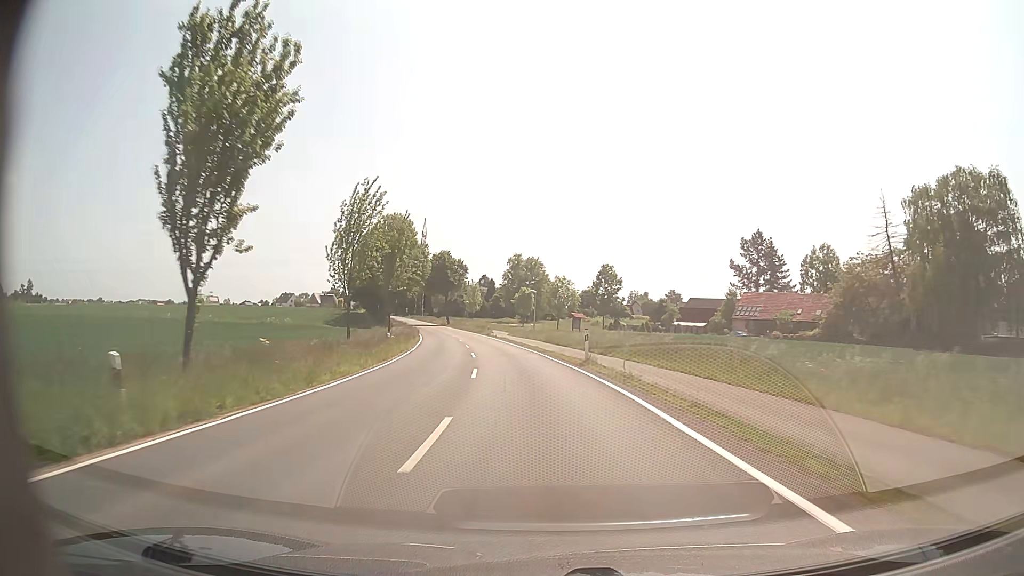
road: tertiary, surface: asphalt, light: Day
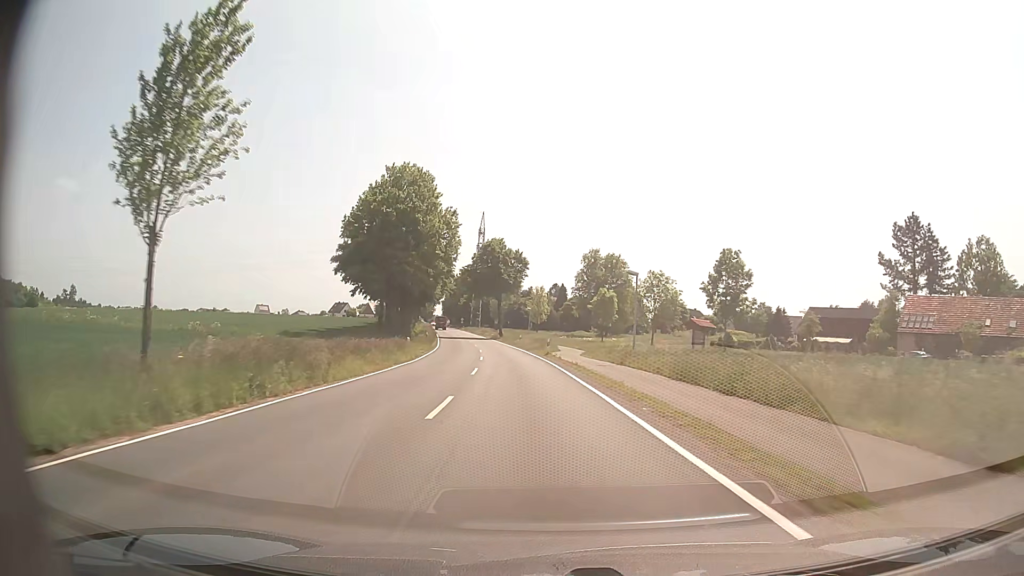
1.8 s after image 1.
(-1.8, +32.1) m; -6°
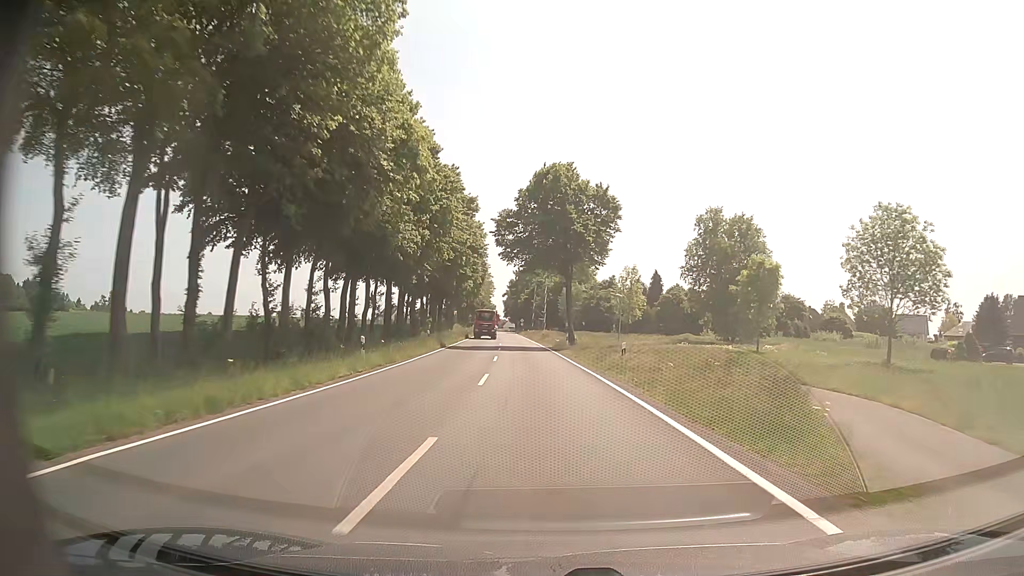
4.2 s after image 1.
(-2.4, +42.7) m; -6°
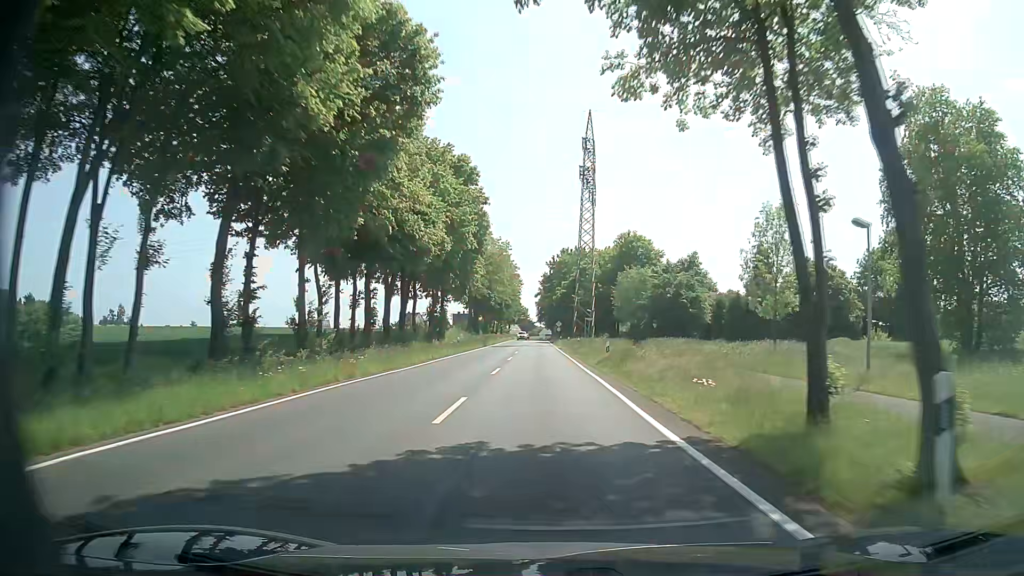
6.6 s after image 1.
(-1.3, +42.8) m; -3°
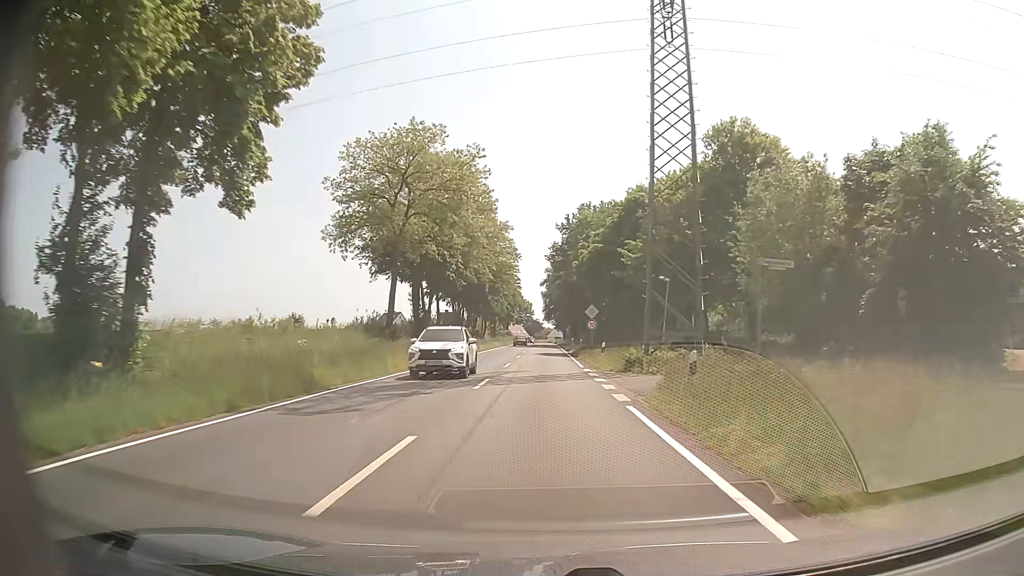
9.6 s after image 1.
(-0.4, +53.5) m; 0°
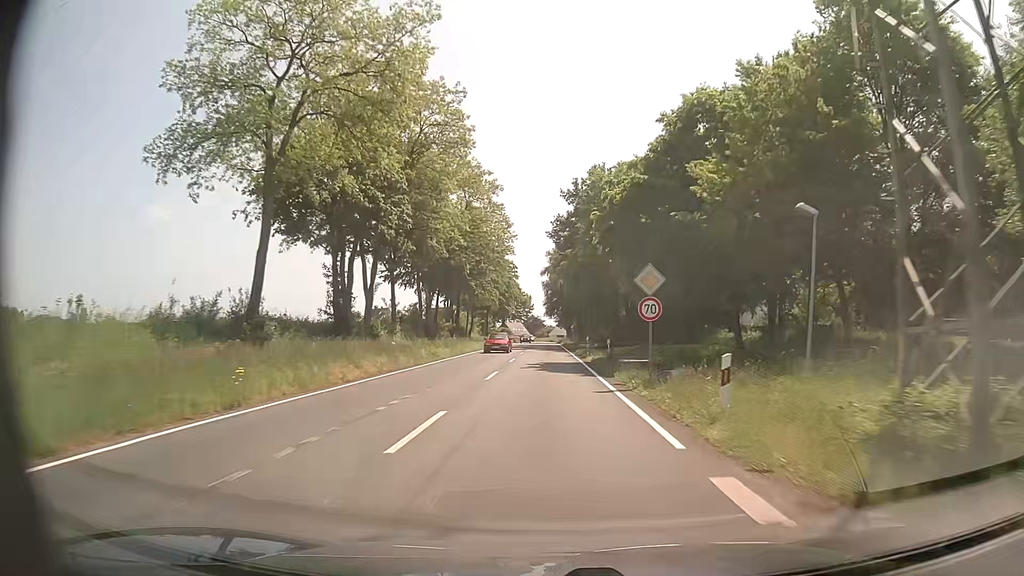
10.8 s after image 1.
(-0.1, +21.5) m; 0°
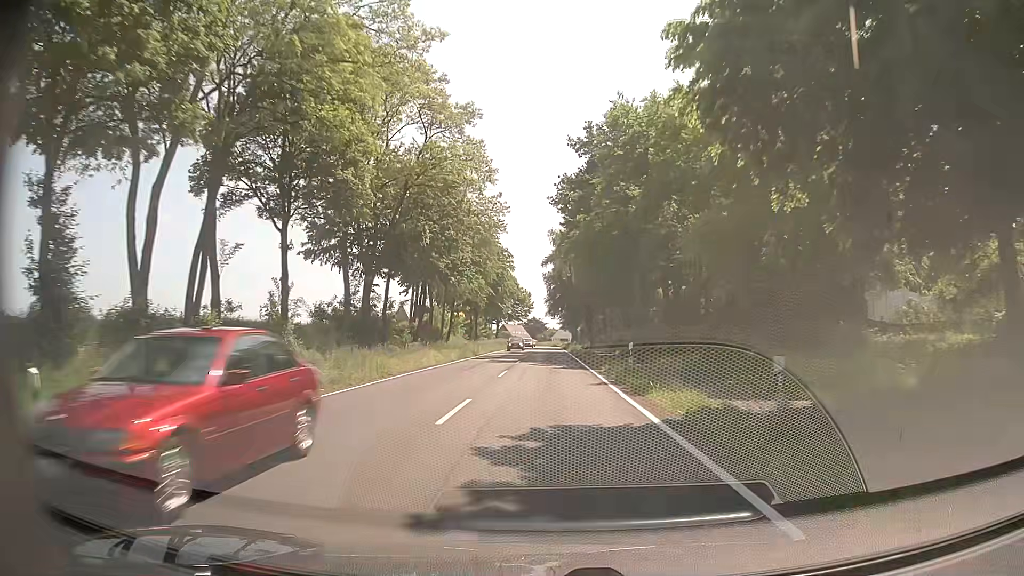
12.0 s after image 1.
(-0.1, +21.5) m; -1°
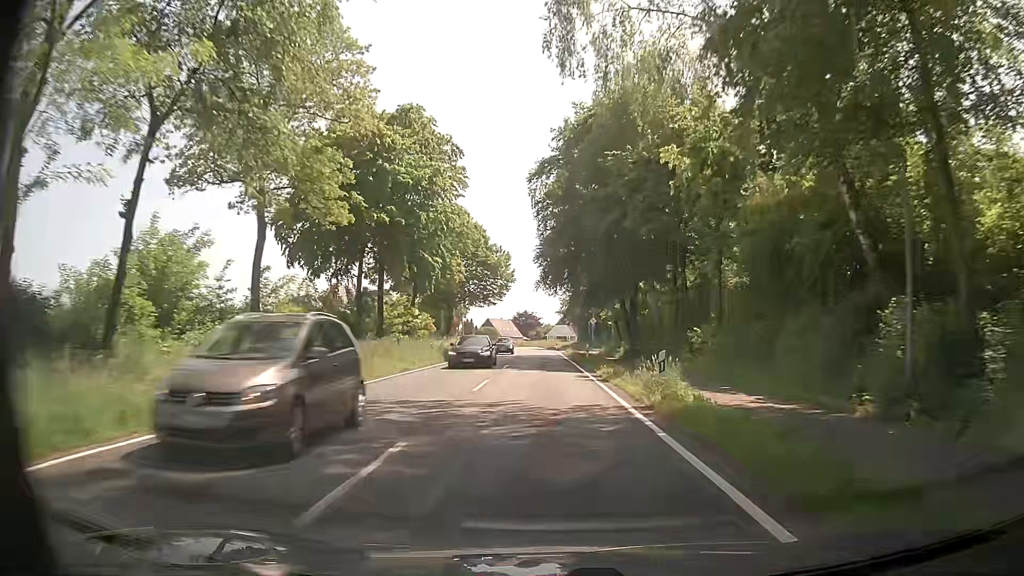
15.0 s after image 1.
(+0.5, +53.7) m; +1°
(0, +10) (0, +20) (0, +30) (0, +40) (0, +50) (-1, +60) (-1, +70) (-1, +80) (-2, +90) (-3, +100) m
